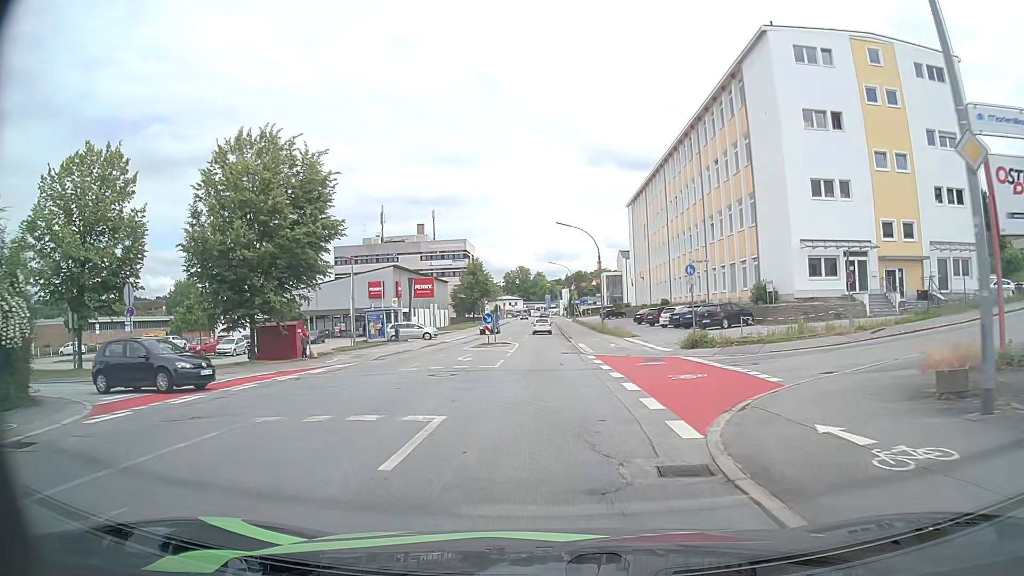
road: tertiary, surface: asphalt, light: Day
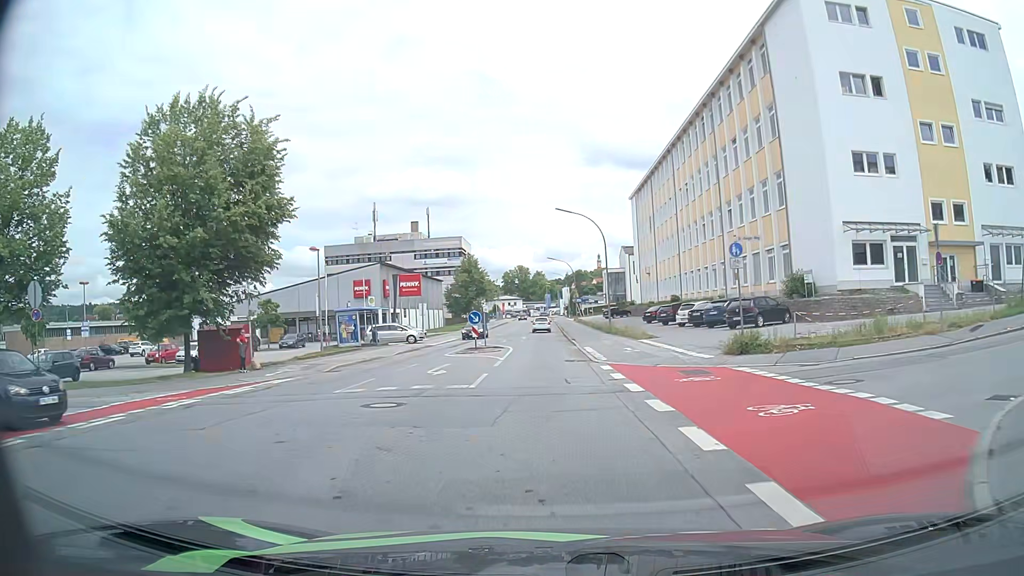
(0.0, +6.4) m; 0°
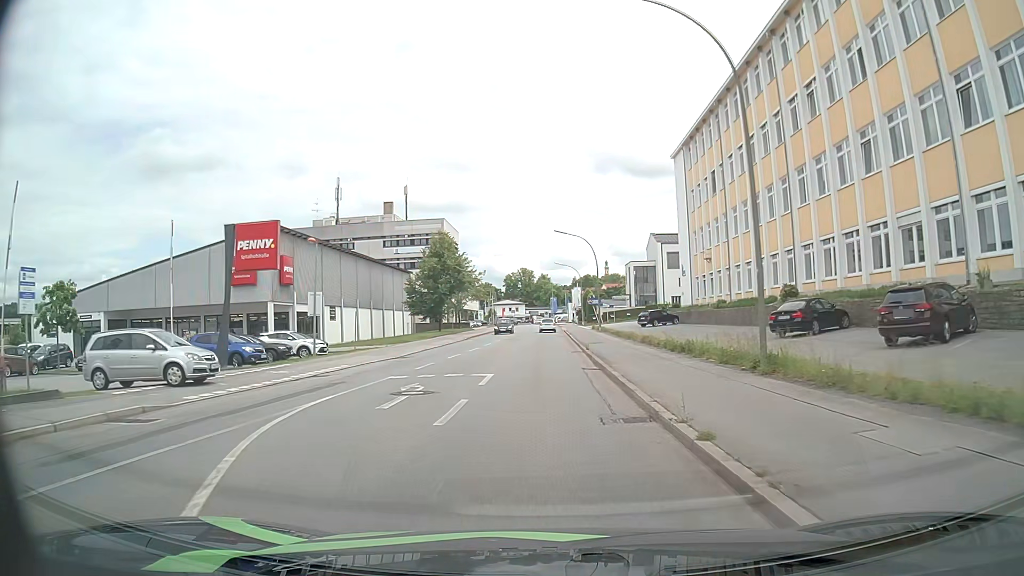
(-0.3, +33.0) m; 0°
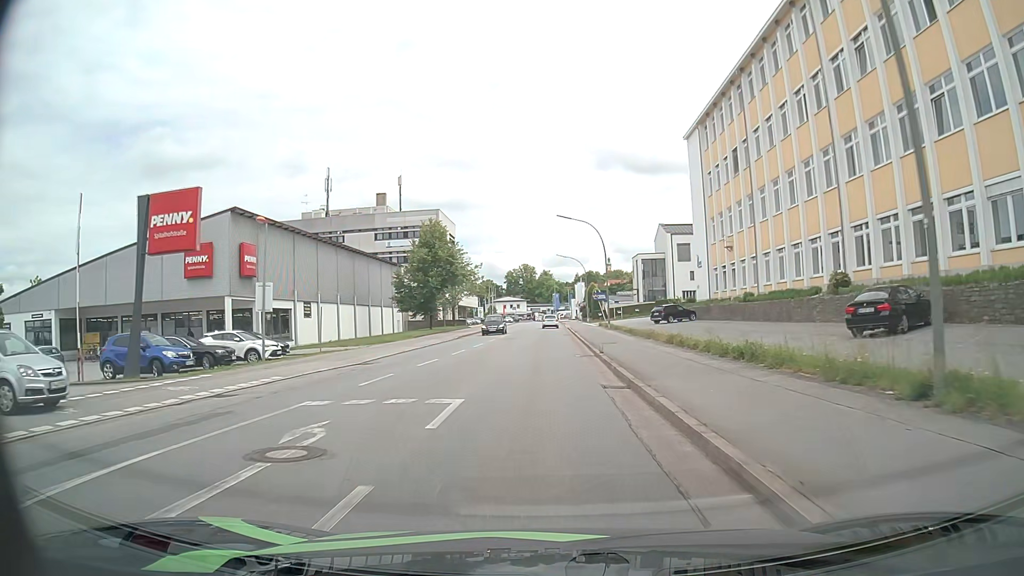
(0.0, +6.9) m; -1°
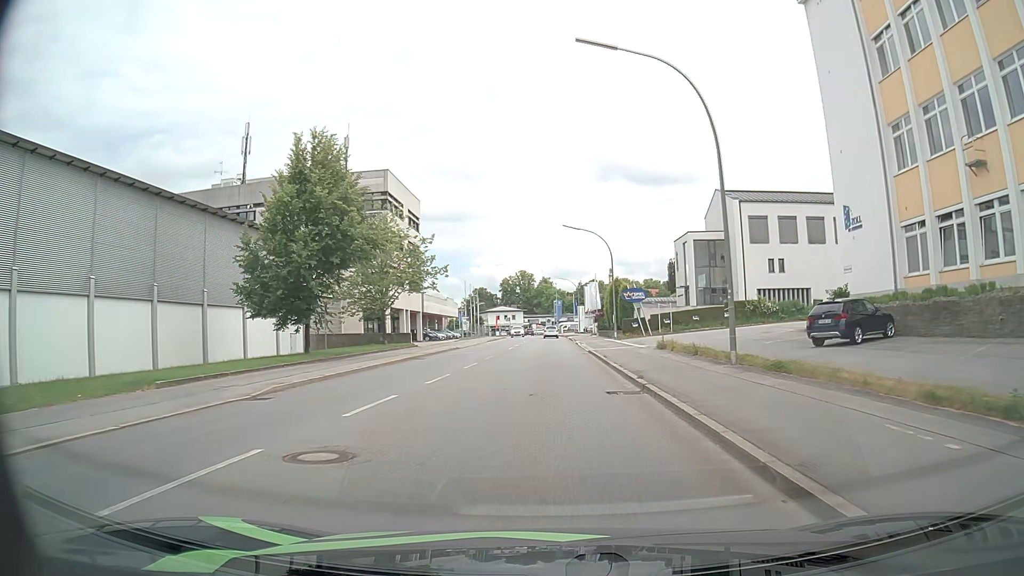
(-0.2, +35.2) m; 0°
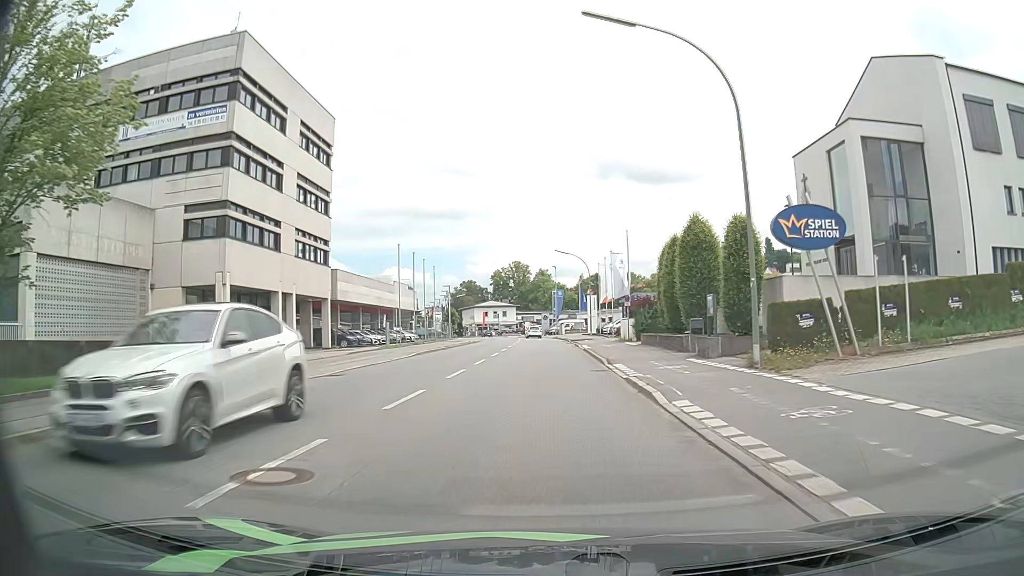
(+0.1, +36.3) m; 0°
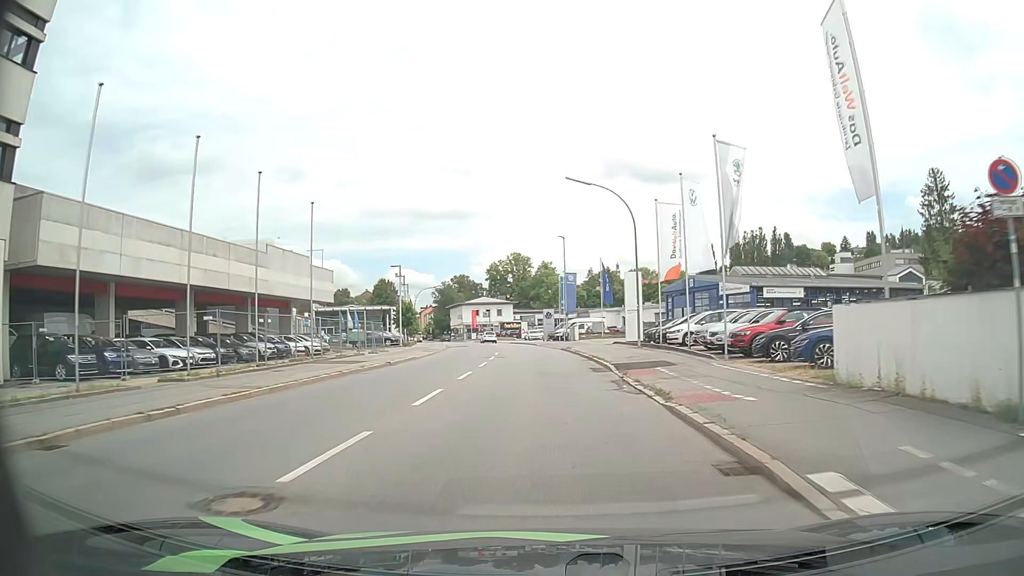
(-0.1, +35.7) m; -1°
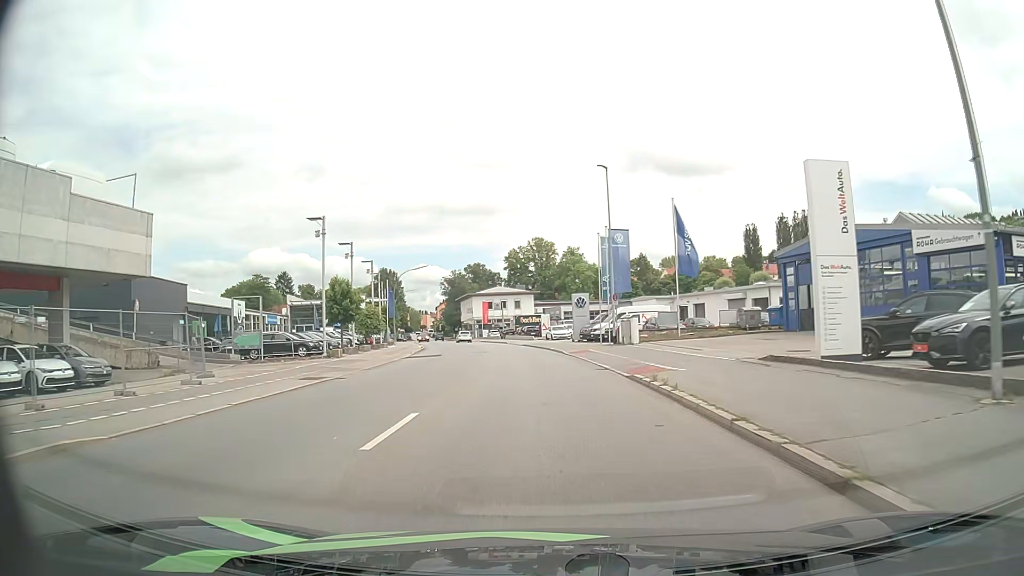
(-0.3, +28.4) m; -2°
(0, +10) (0, +20) (-1, +30) (-2, +40) (-3, +50) (-4, +60) (-6, +70) (-8, +79) (-10, +89) (-12, +99) m
